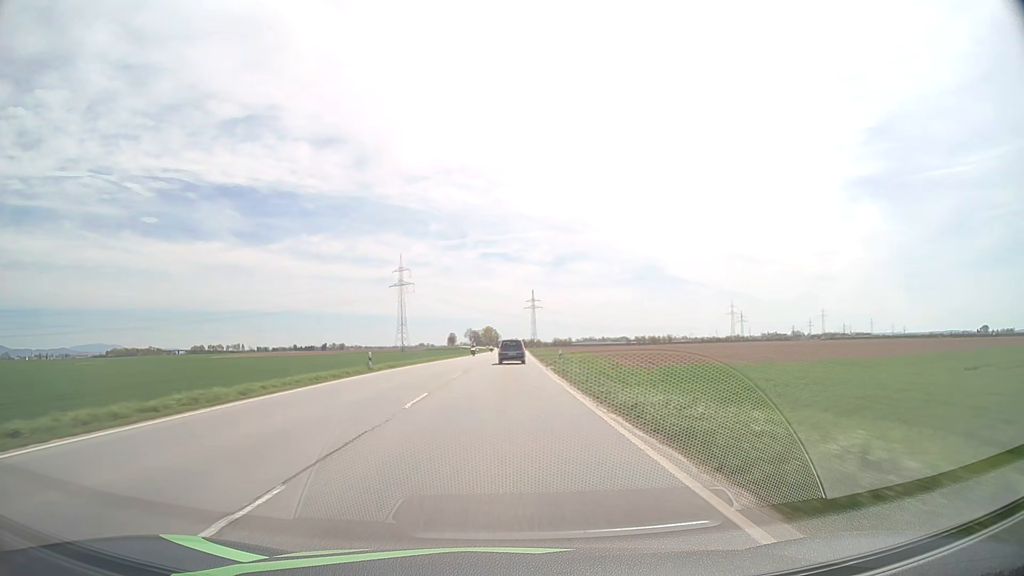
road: primary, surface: asphalt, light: Day
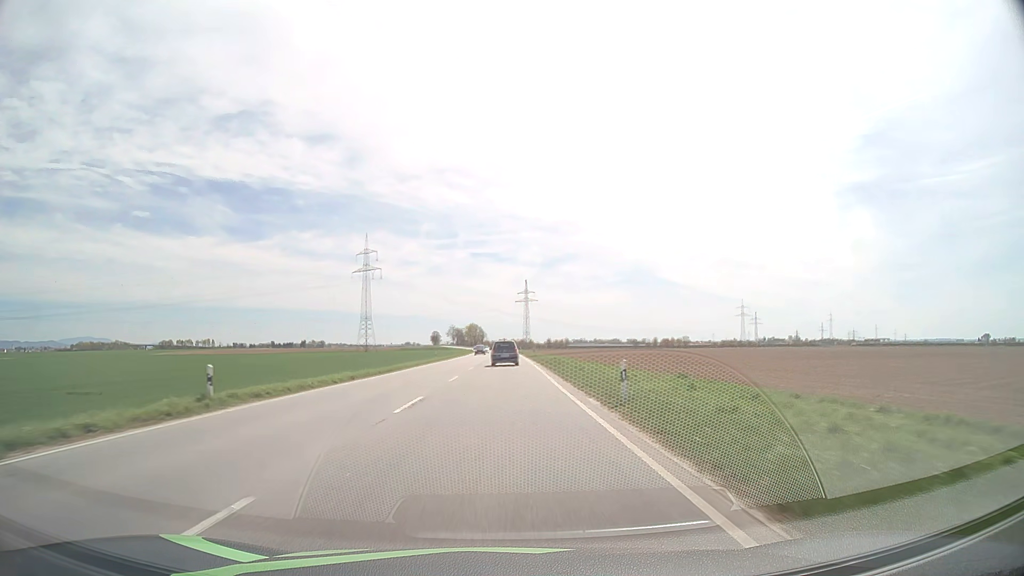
(+1.0, +72.8) m; +1°
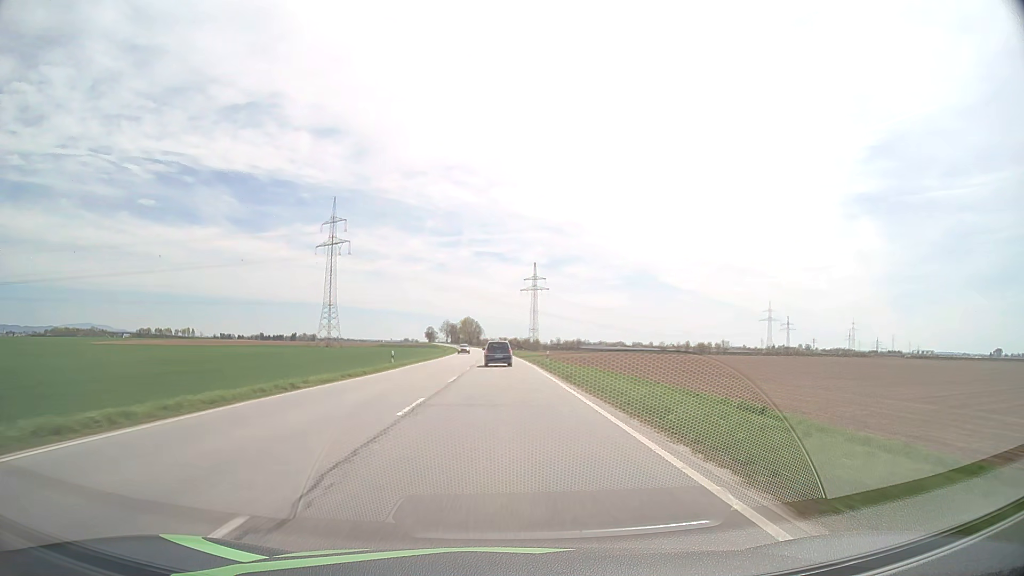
(0.0, +73.1) m; 0°
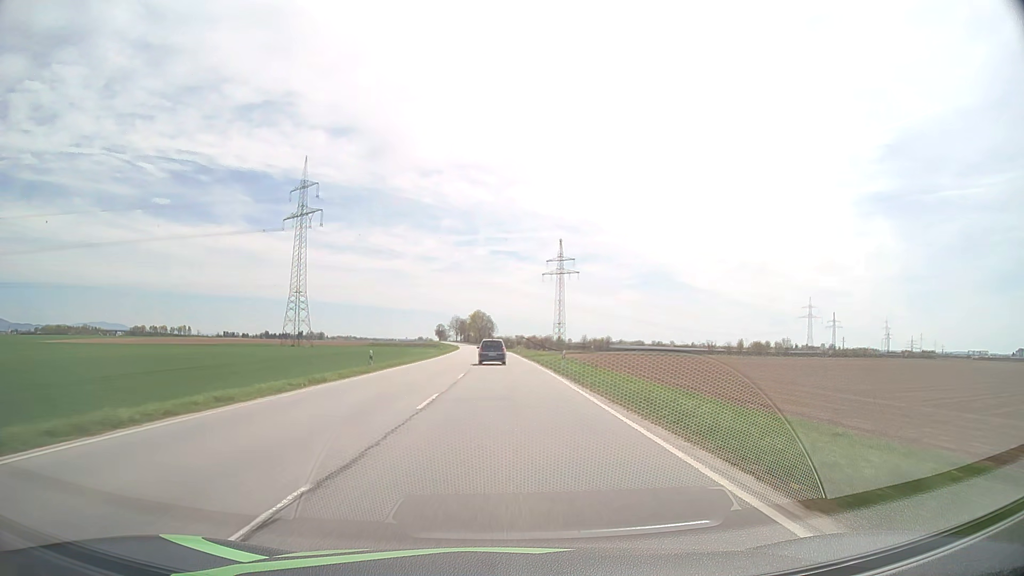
(-0.5, +58.9) m; -1°
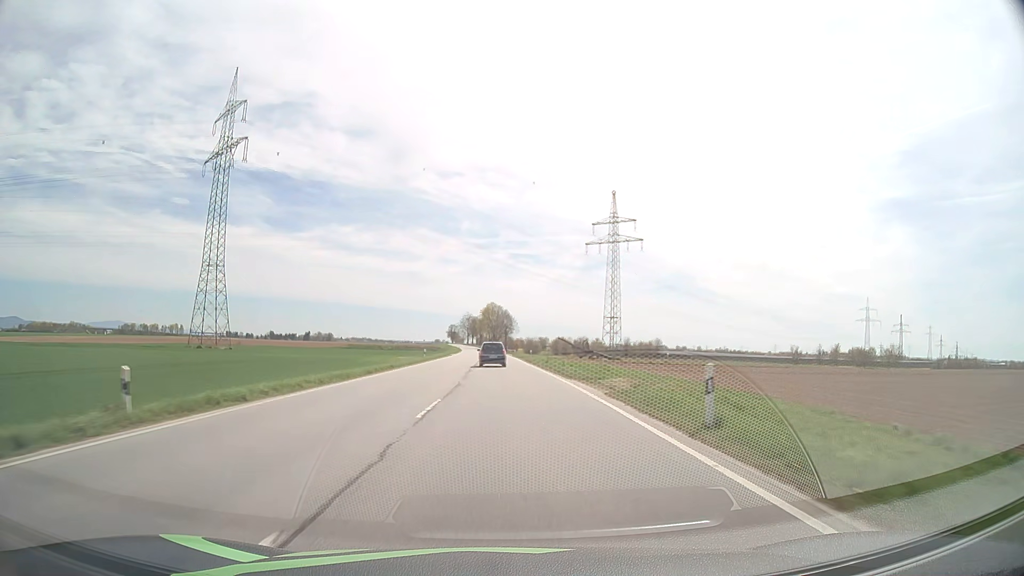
(-1.2, +73.9) m; -2°
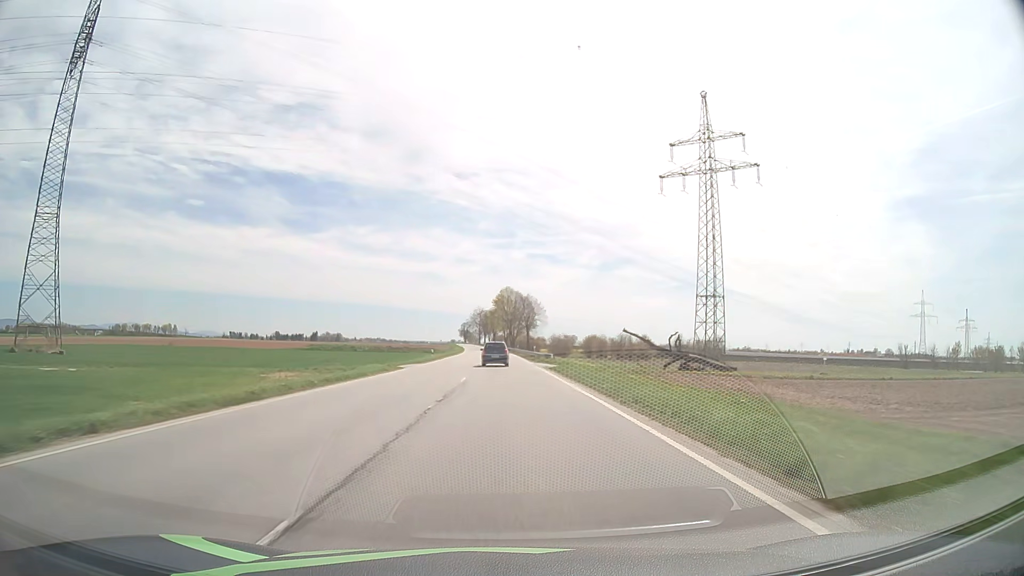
(-0.7, +59.7) m; -1°
(0, +10) (0, +20) (0, +30) (0, +40) (0, +50) (0, +60) (0, +70) (-1, +80) (-1, +90) (-1, +100) m
